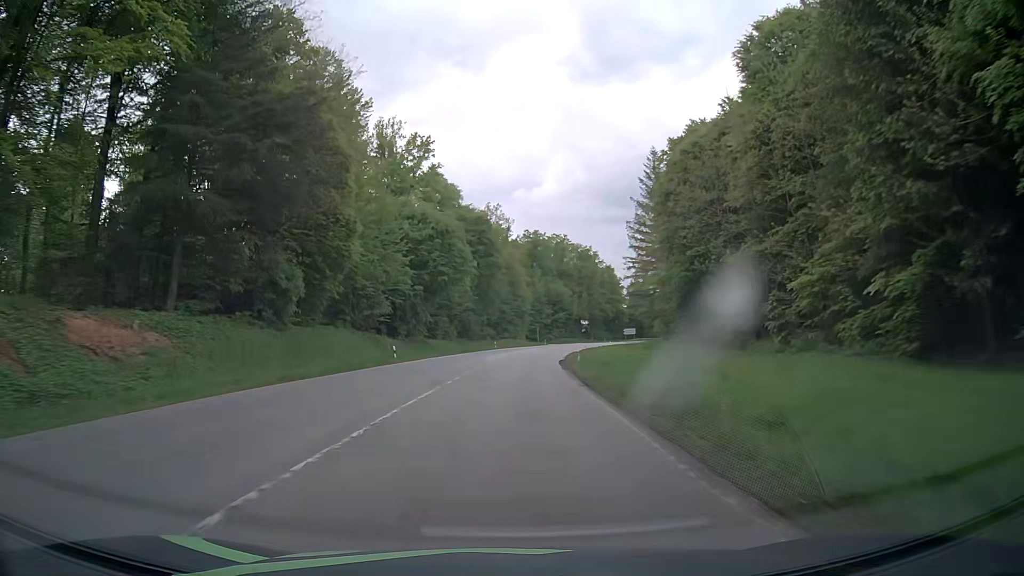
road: secondary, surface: asphalt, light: Day
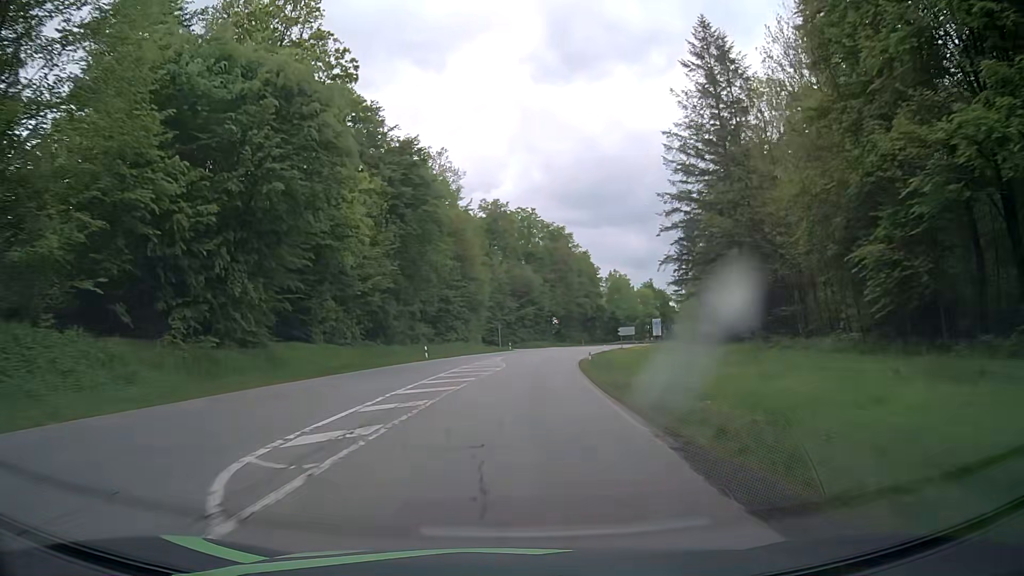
(+0.8, +39.6) m; +3°
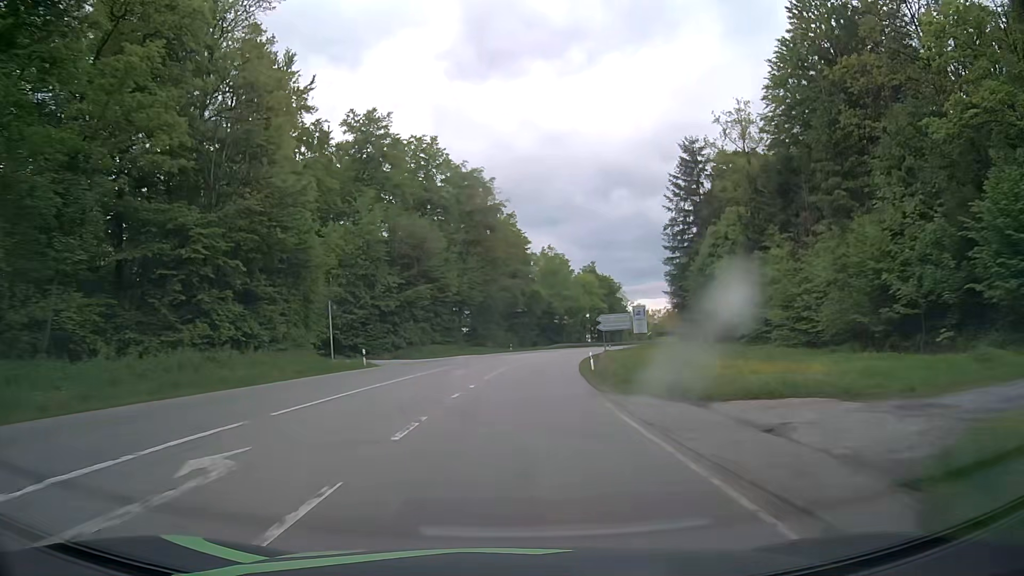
(+3.0, +51.2) m; +7°
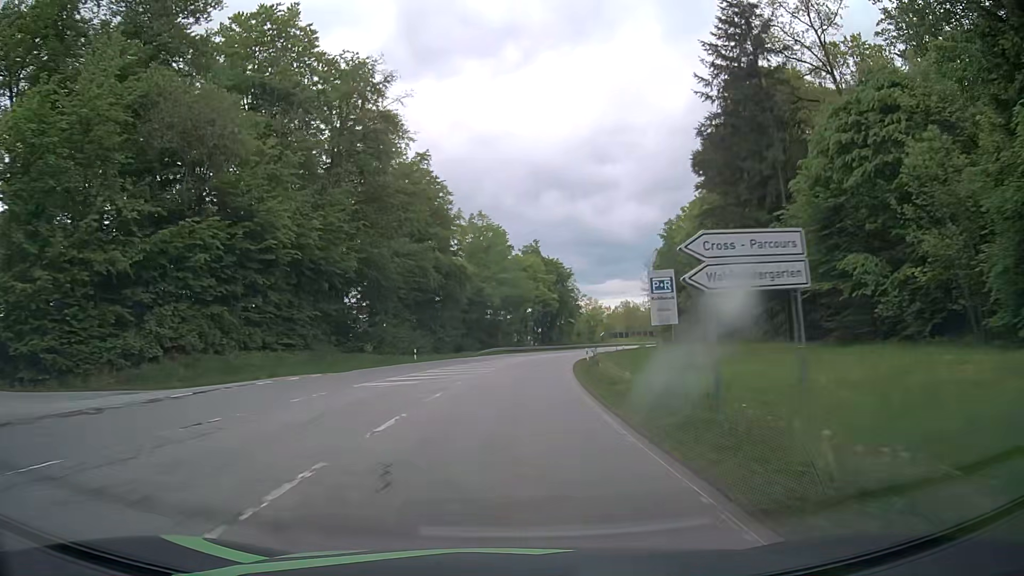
(+2.2, +37.8) m; +6°
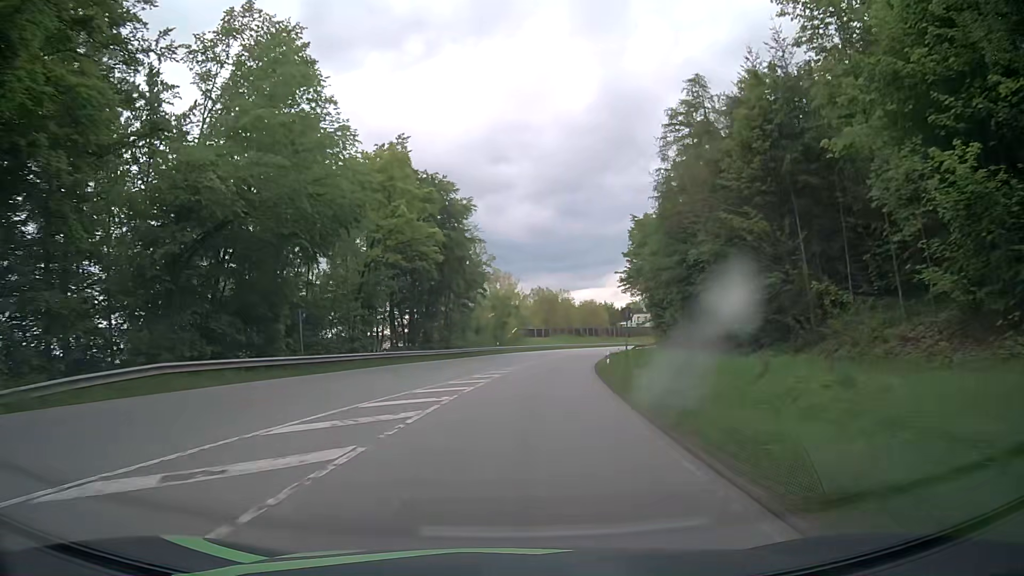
(+5.2, +62.5) m; +10°
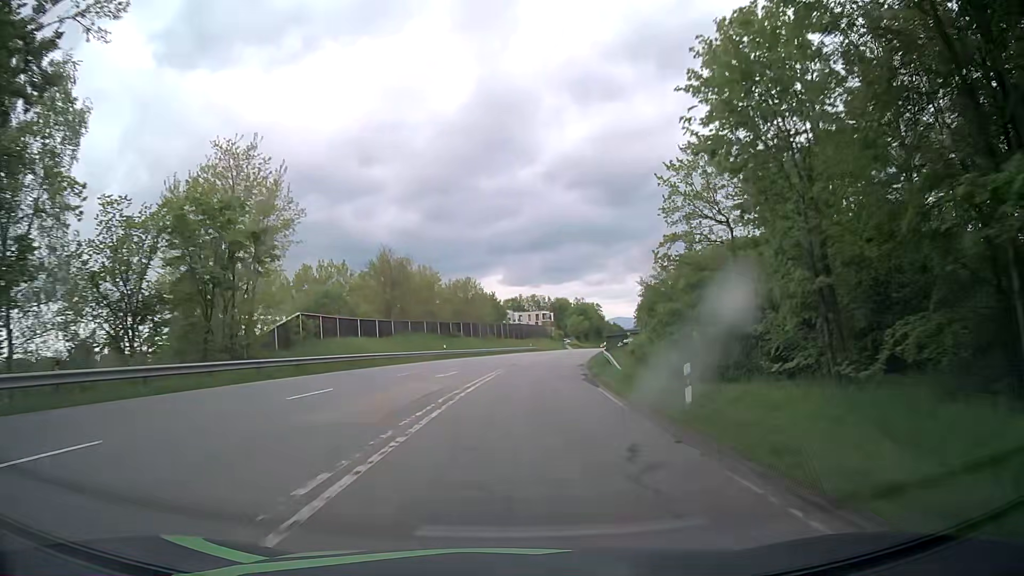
(+6.2, +62.4) m; +11°
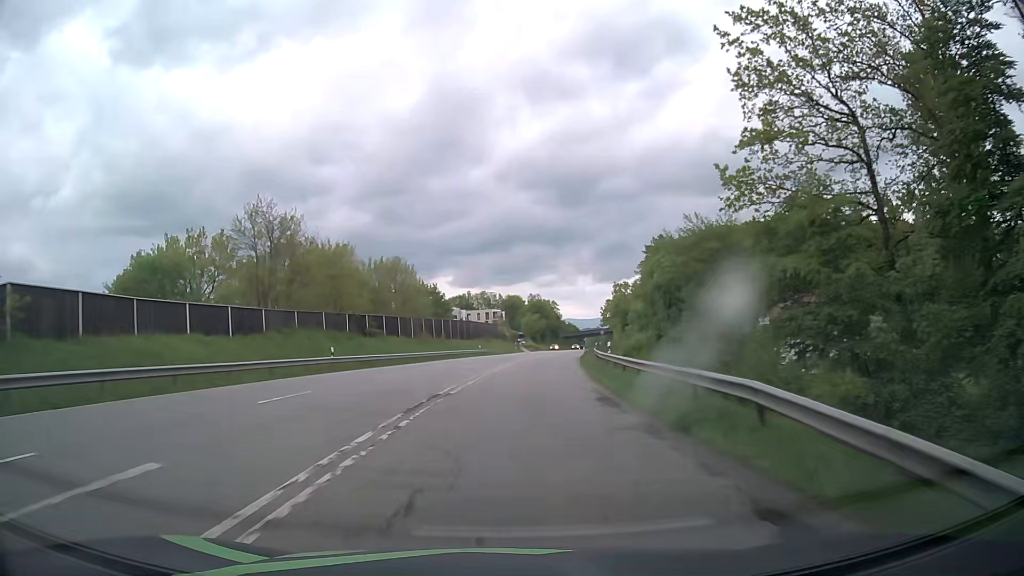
(+1.1, +25.1) m; +5°
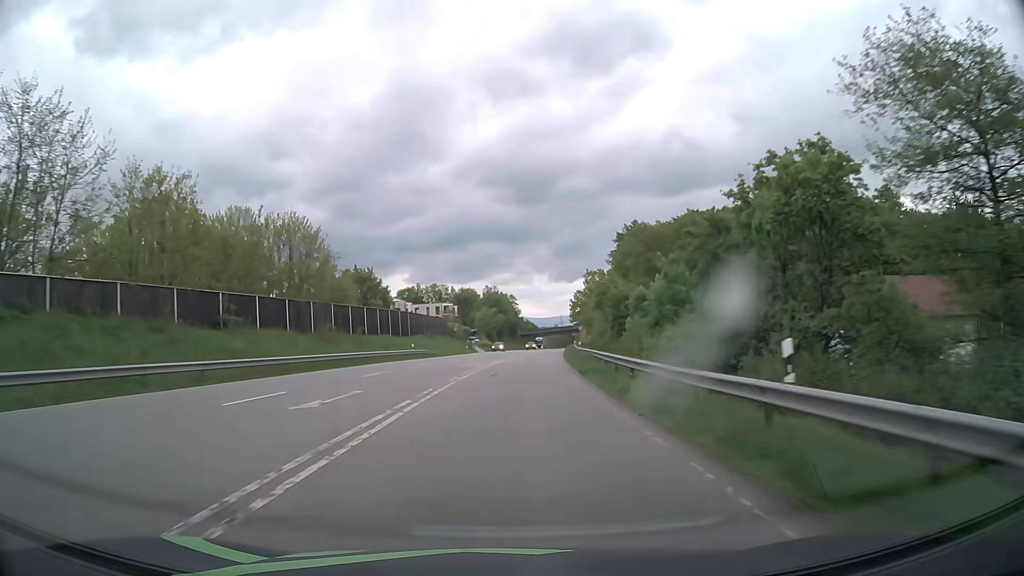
(+0.9, +24.7) m; +4°
(0, +10) (0, +20) (+1, +30) (+2, +40) (+2, +50) (+3, +60) (+4, +70) (+5, +80) (+6, +90) (+7, +100) m
